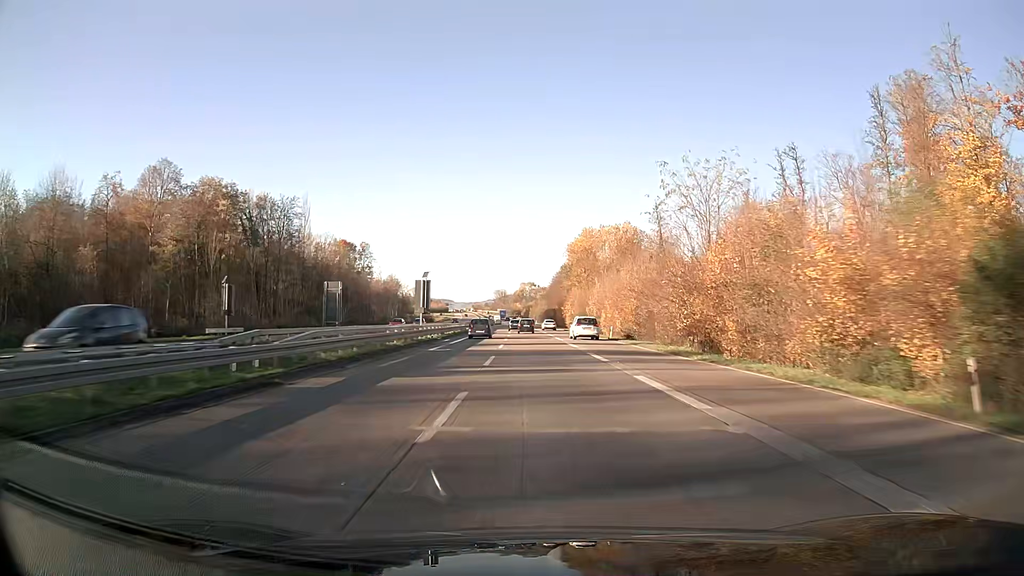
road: trunk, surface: asphalt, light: Day
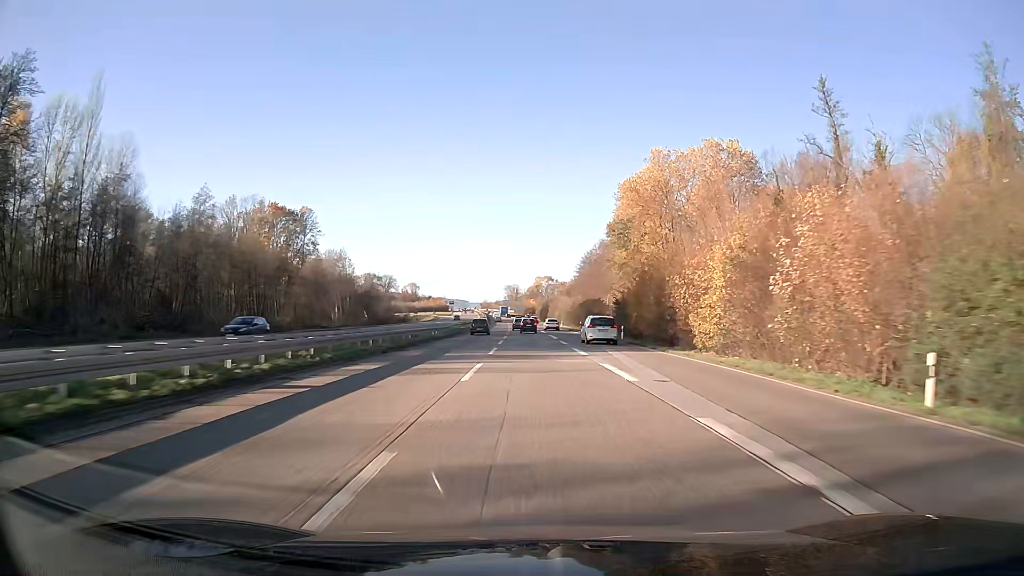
(-0.8, +77.6) m; -1°
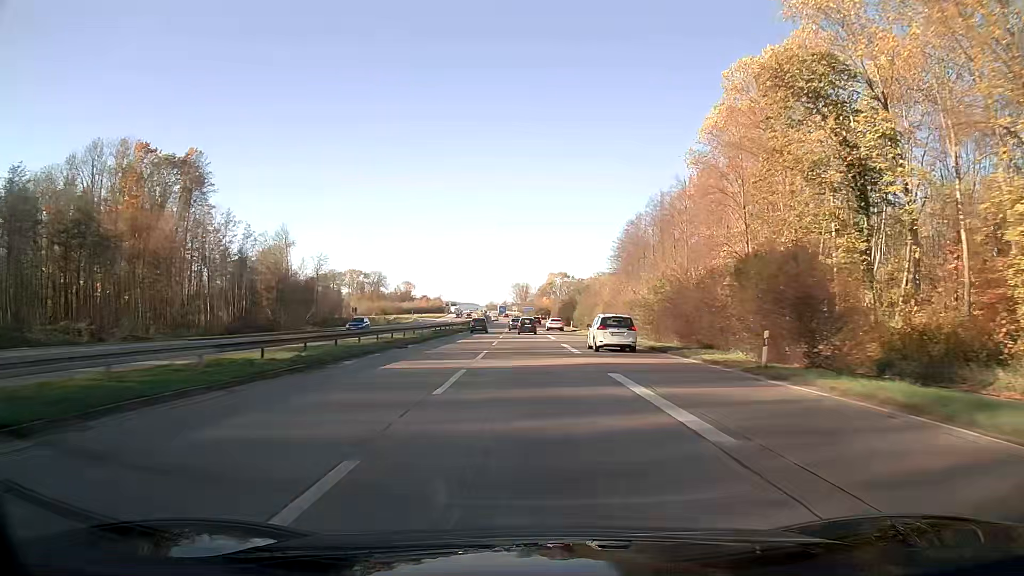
(-0.5, +62.6) m; -1°
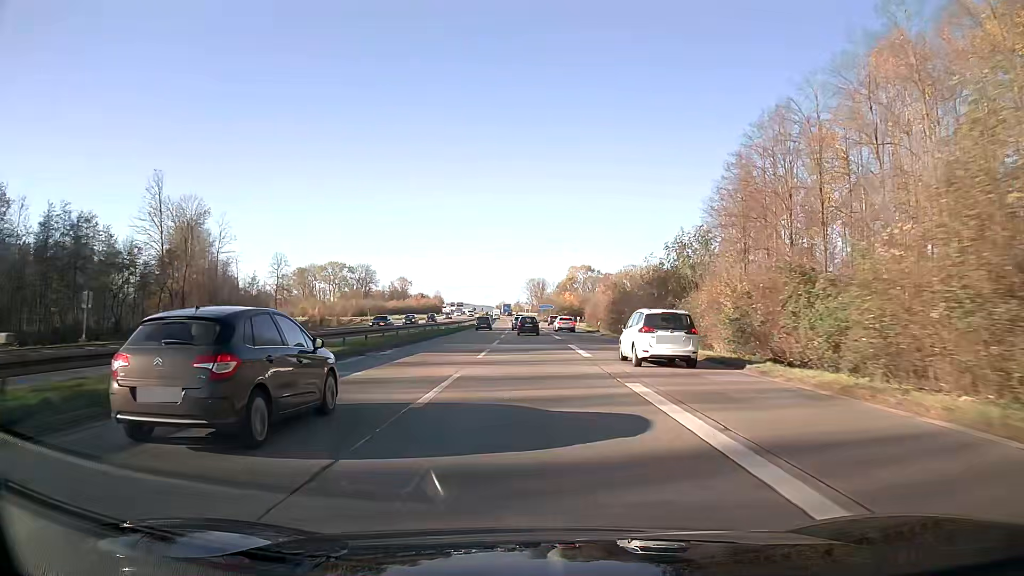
(-0.8, +62.5) m; -1°
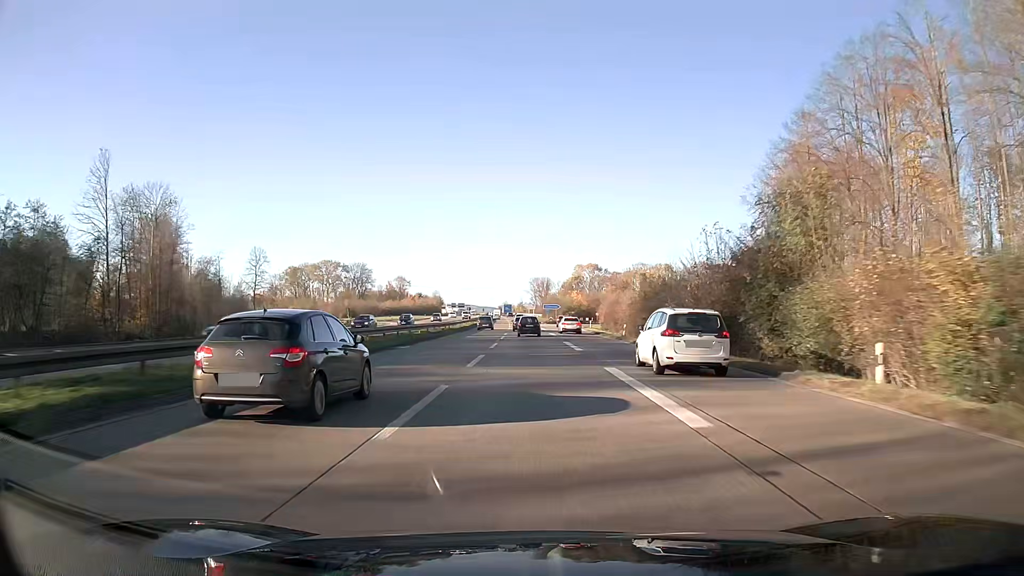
(0.0, +15.5) m; 0°
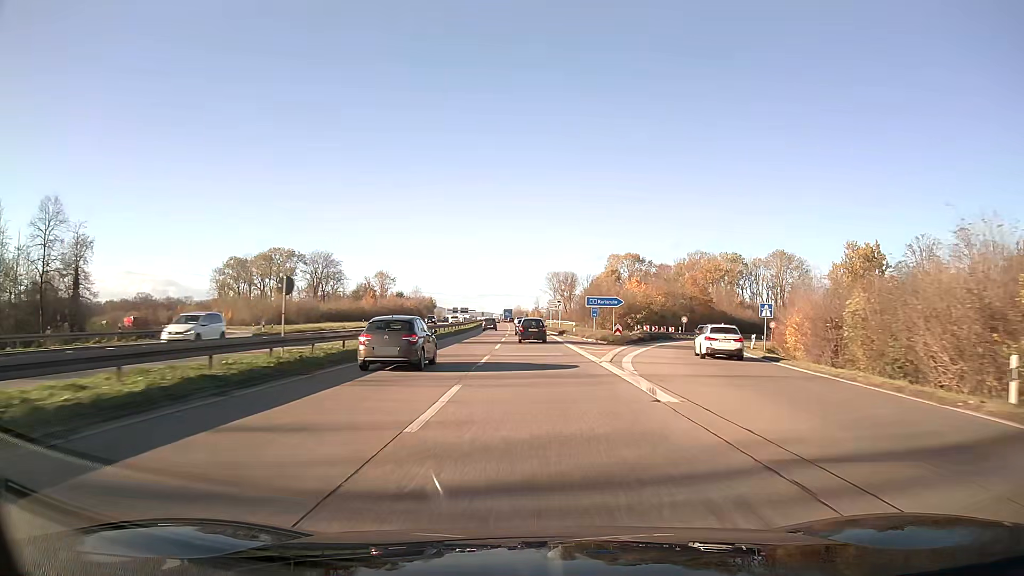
(-0.9, +76.3) m; -1°
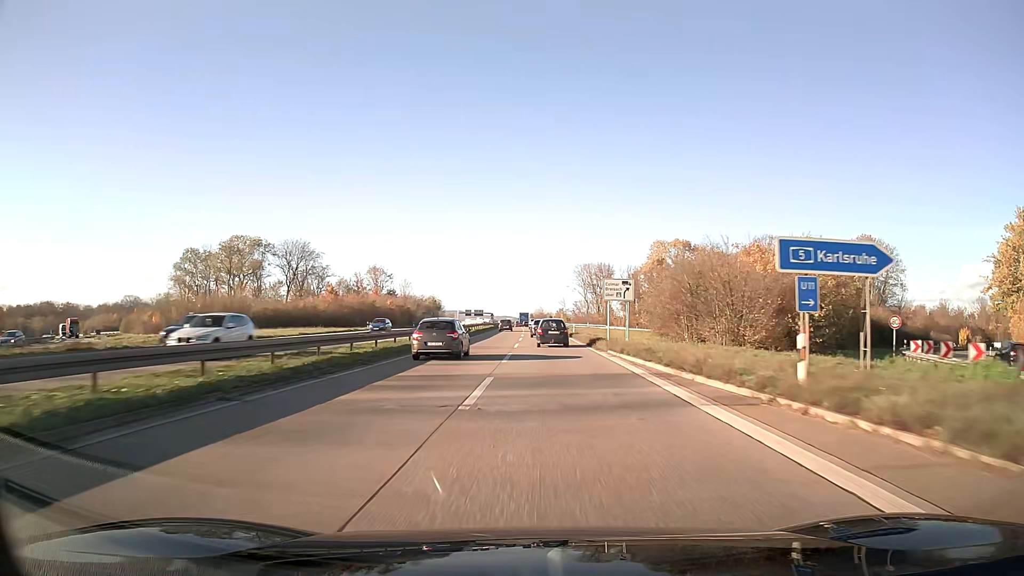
(-0.7, +45.1) m; -2°
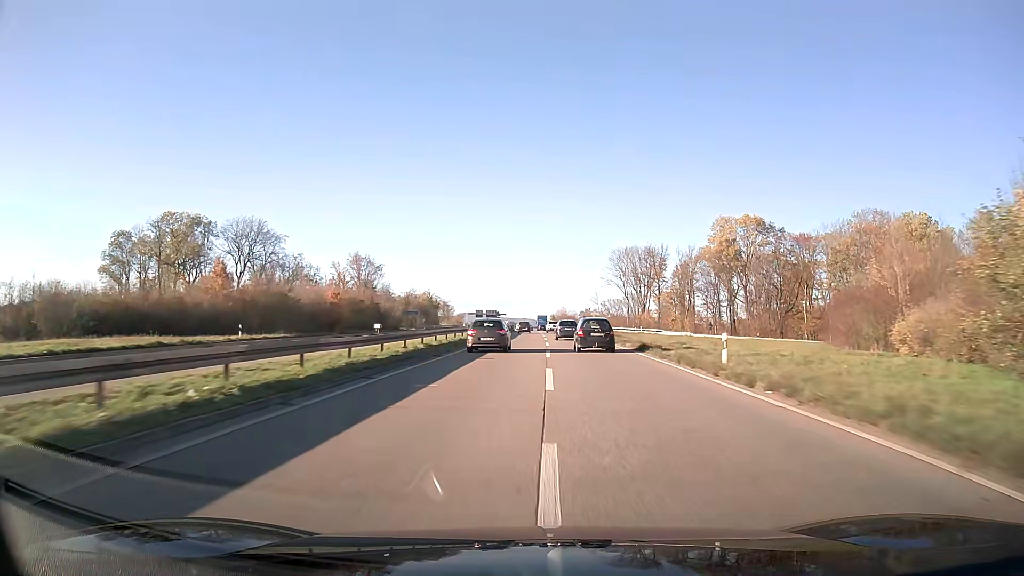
(-0.7, +45.2) m; -1°
(0, +10) (0, +20) (0, +30) (0, +40) (0, +50) (0, +60) (0, +70) (0, +80) (0, +90) (0, +100) m
